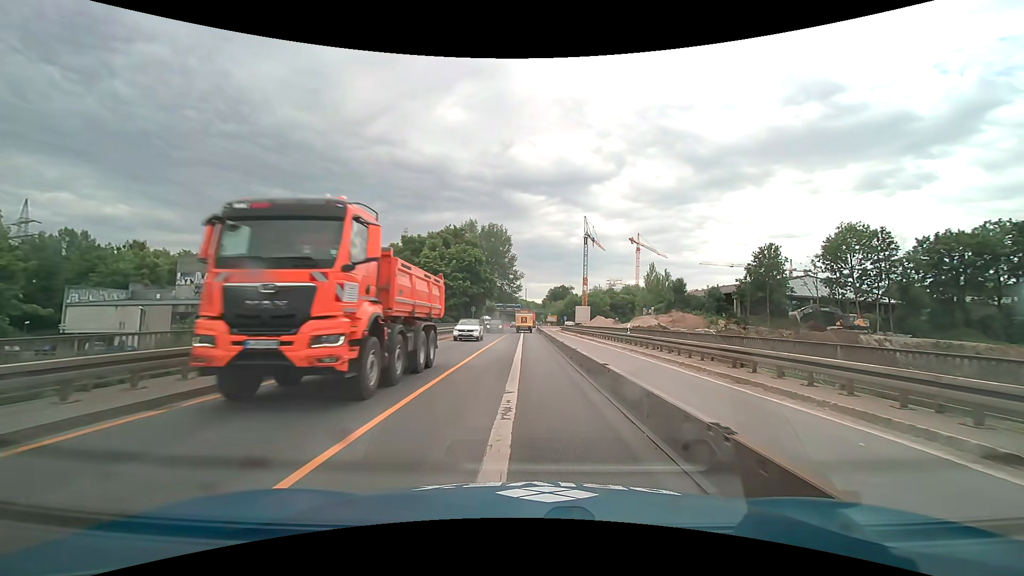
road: trunk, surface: asphalt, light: Day
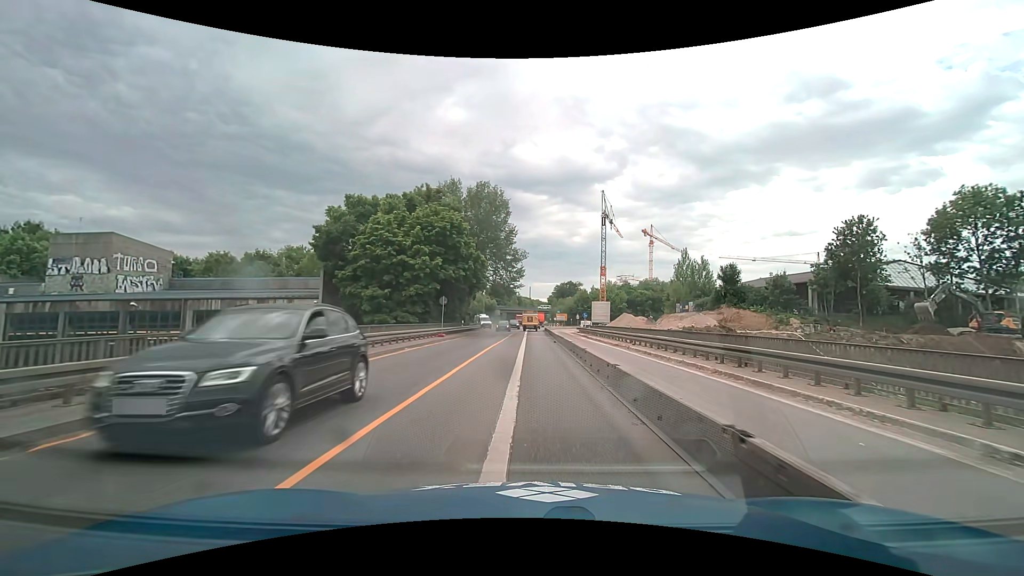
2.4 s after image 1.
(-0.1, +24.2) m; 0°
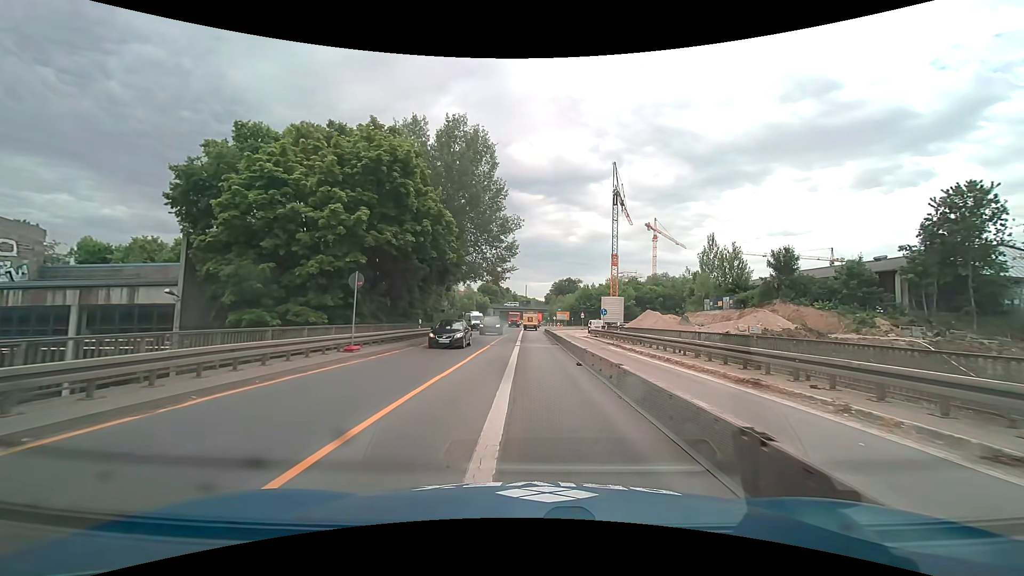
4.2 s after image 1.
(+0.1, +18.2) m; +1°
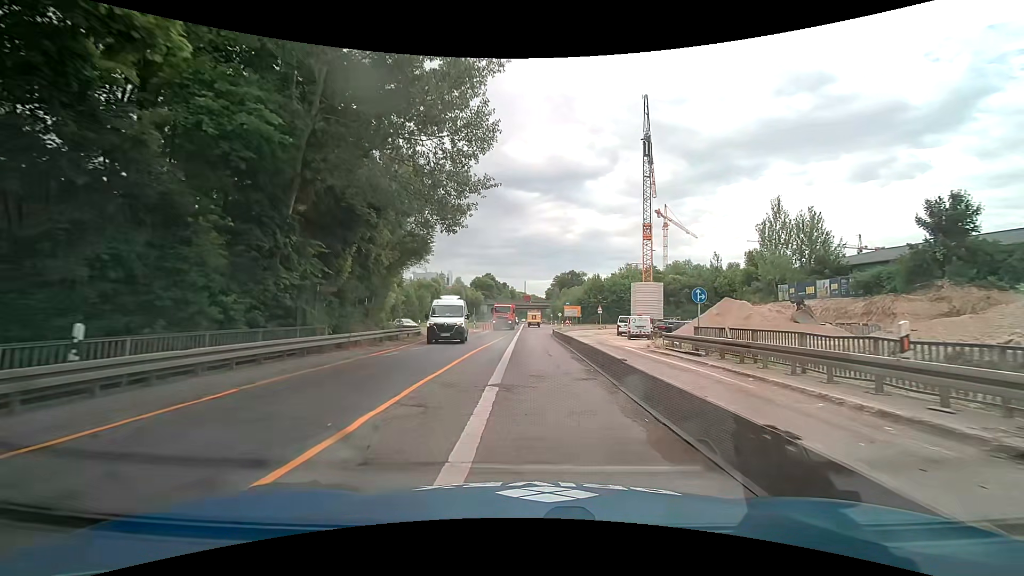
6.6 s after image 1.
(0.0, +24.4) m; 0°
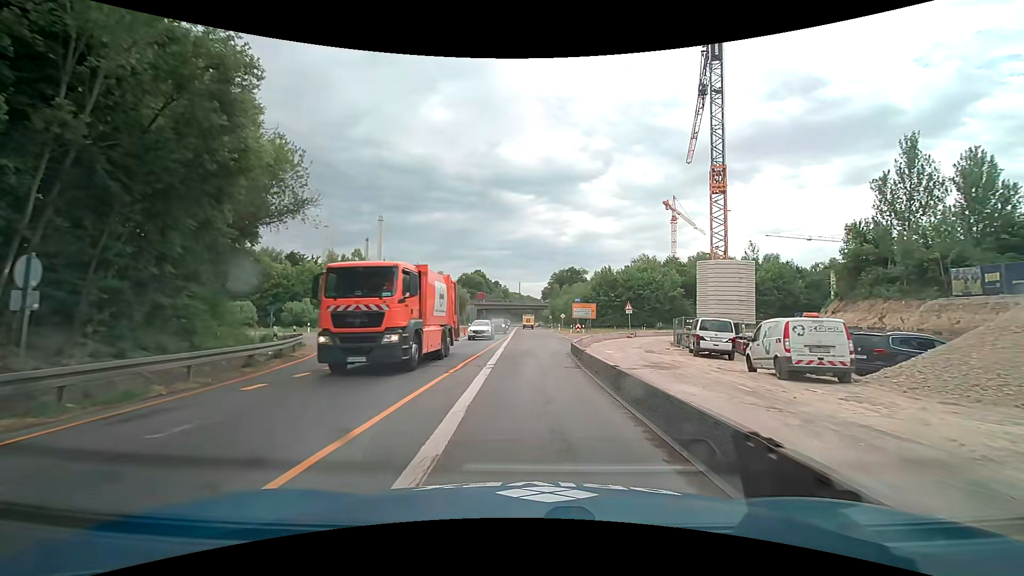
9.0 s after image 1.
(0.0, +24.2) m; 0°
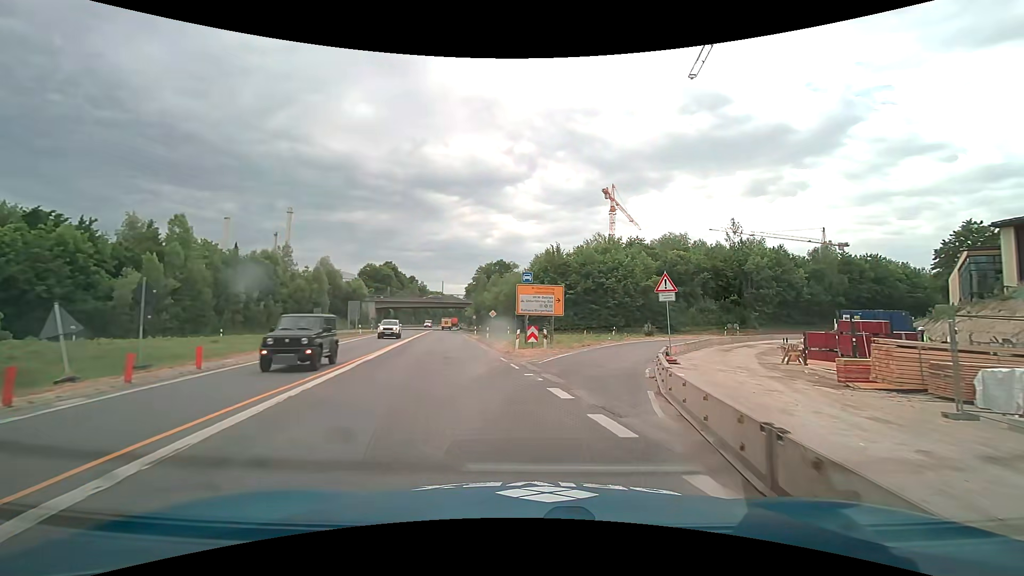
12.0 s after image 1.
(+1.4, +30.2) m; +9°
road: trunk_link
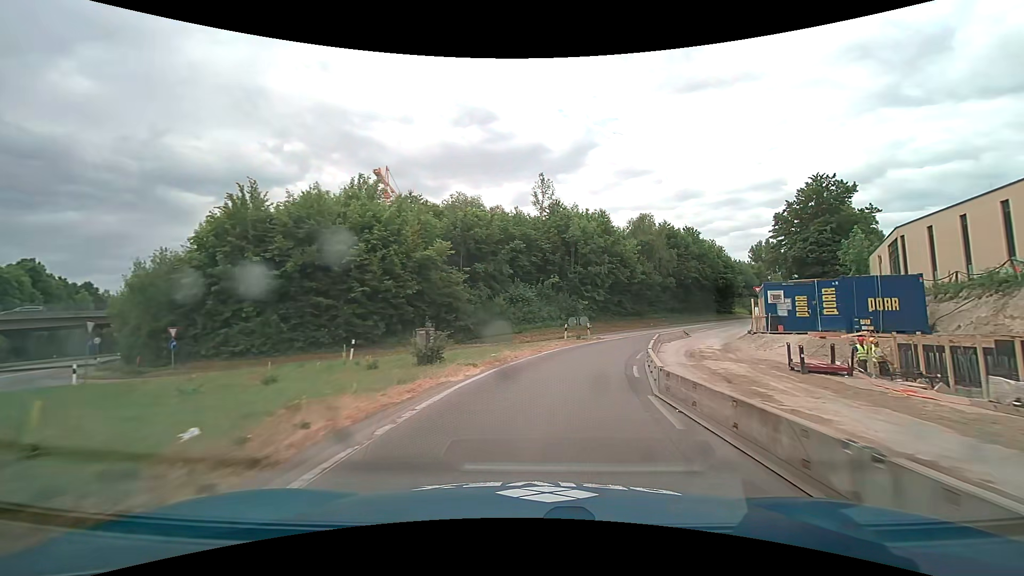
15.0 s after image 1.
(+6.7, +31.0) m; +25°
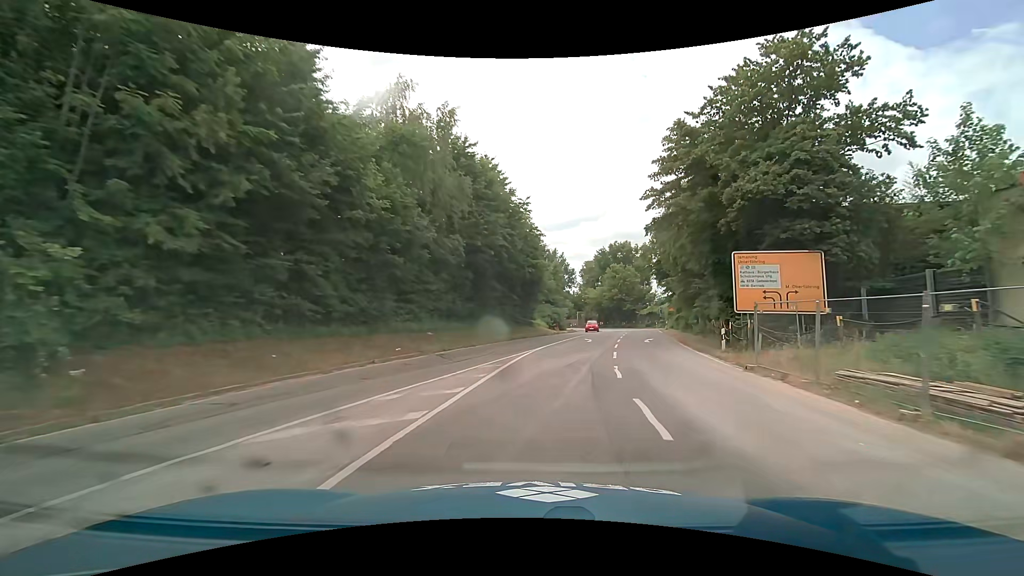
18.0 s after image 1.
(+8.5, +36.6) m; +26°
(0, +10) (+2, +20) (+3, +30) (+5, +40) (+7, +49) (+10, +59) (+12, +69) (+13, +79) (+13, +89) (+12, +99) m
